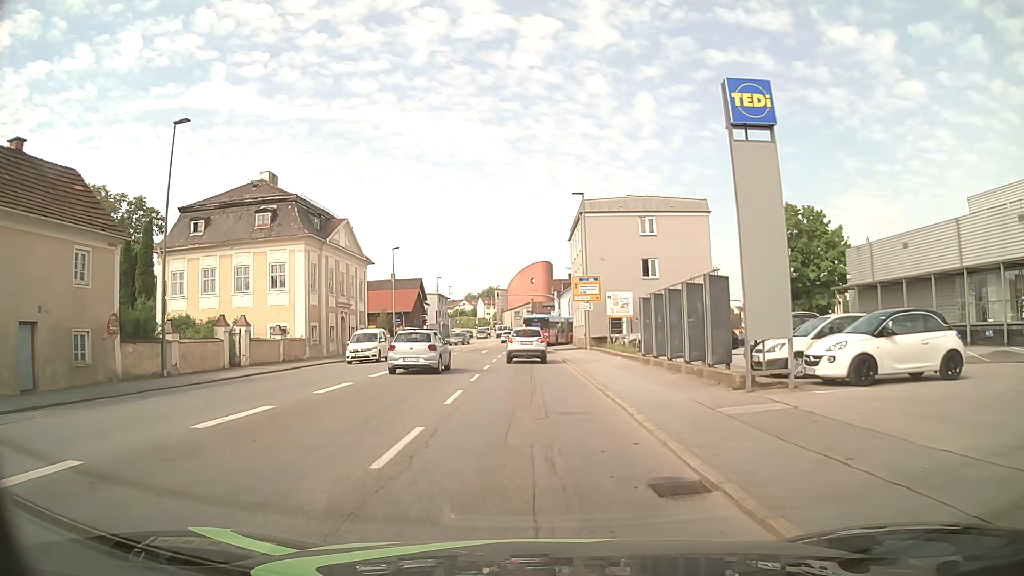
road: tertiary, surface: asphalt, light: Day
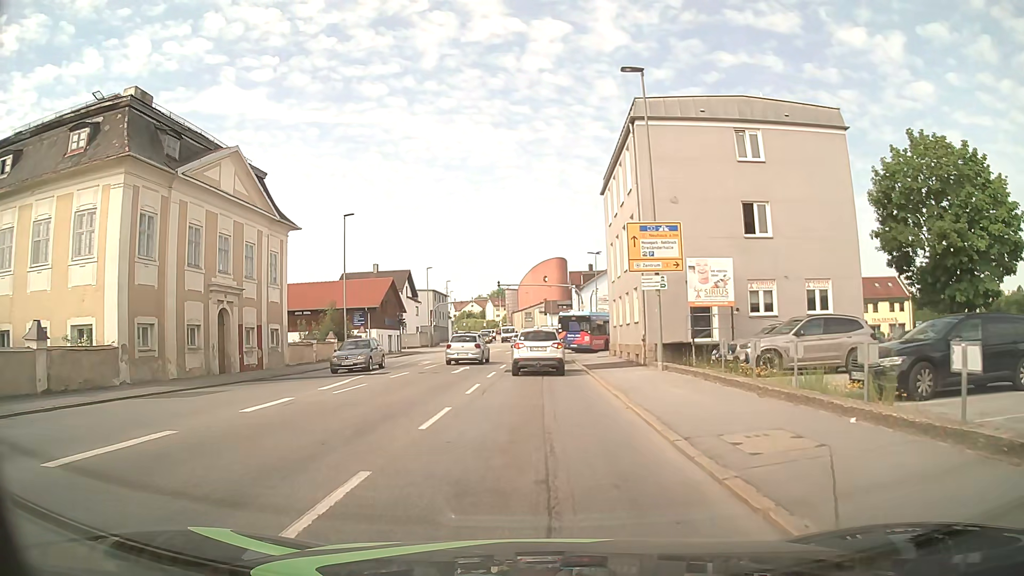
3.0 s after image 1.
(-0.4, +21.3) m; -2°
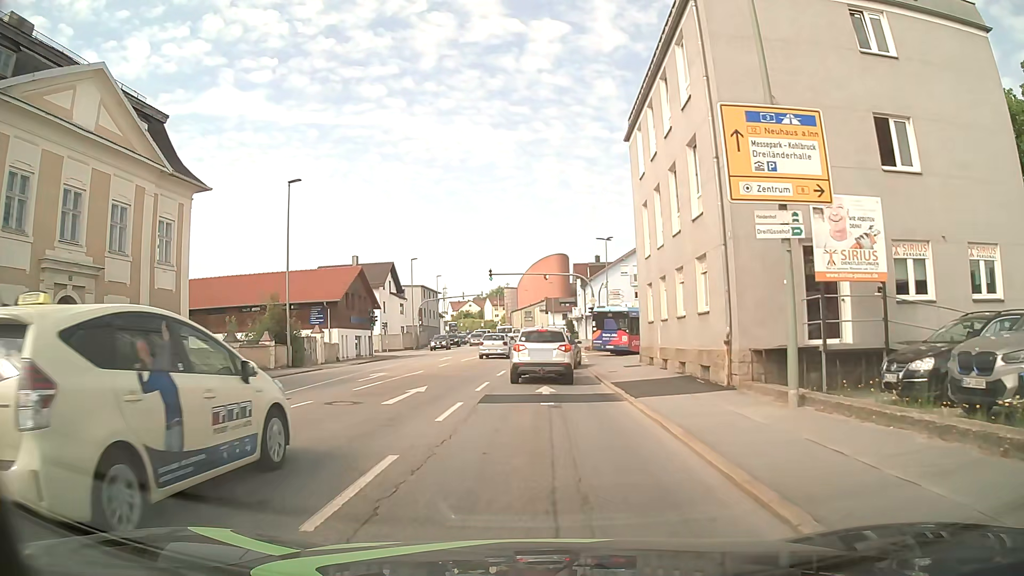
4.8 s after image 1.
(0.0, +11.2) m; 0°
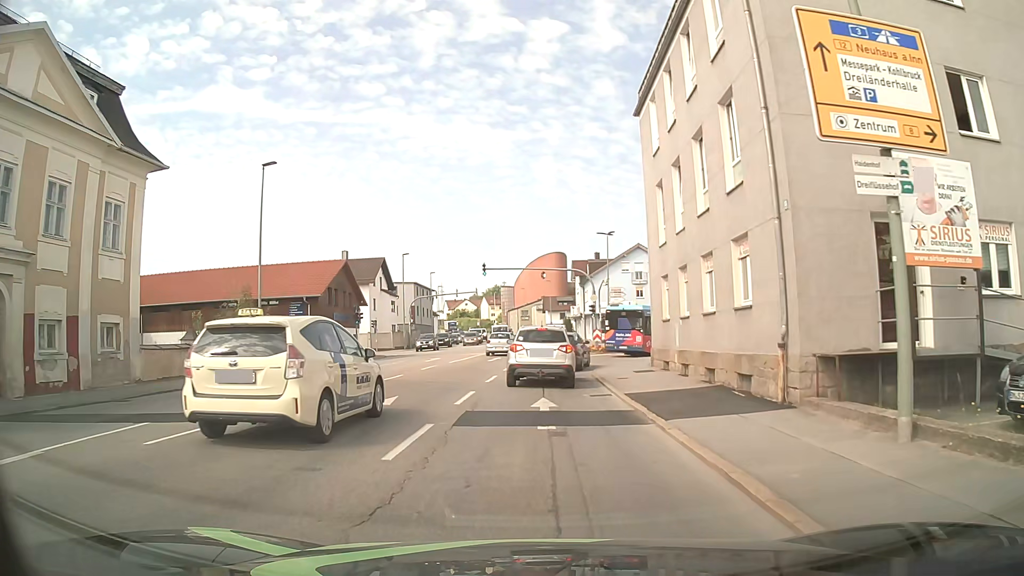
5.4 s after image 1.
(0.0, +3.5) m; 0°
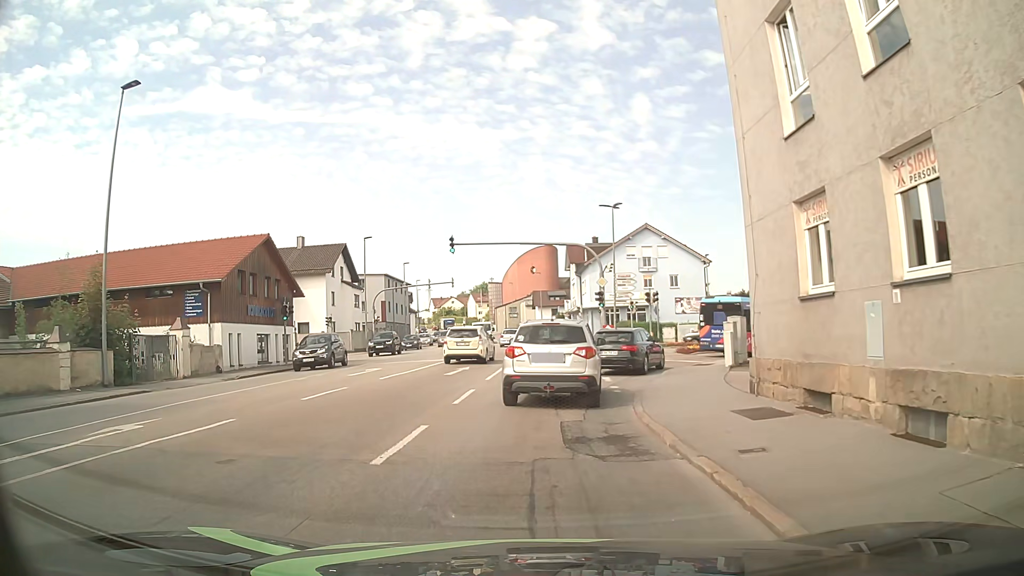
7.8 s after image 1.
(+0.1, +12.4) m; +1°
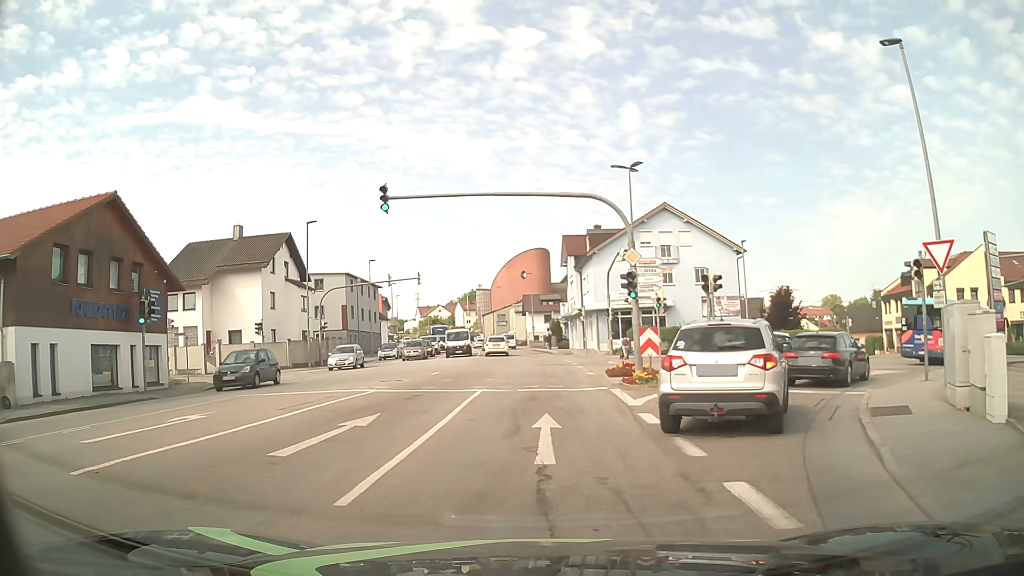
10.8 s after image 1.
(+0.1, +13.7) m; 0°
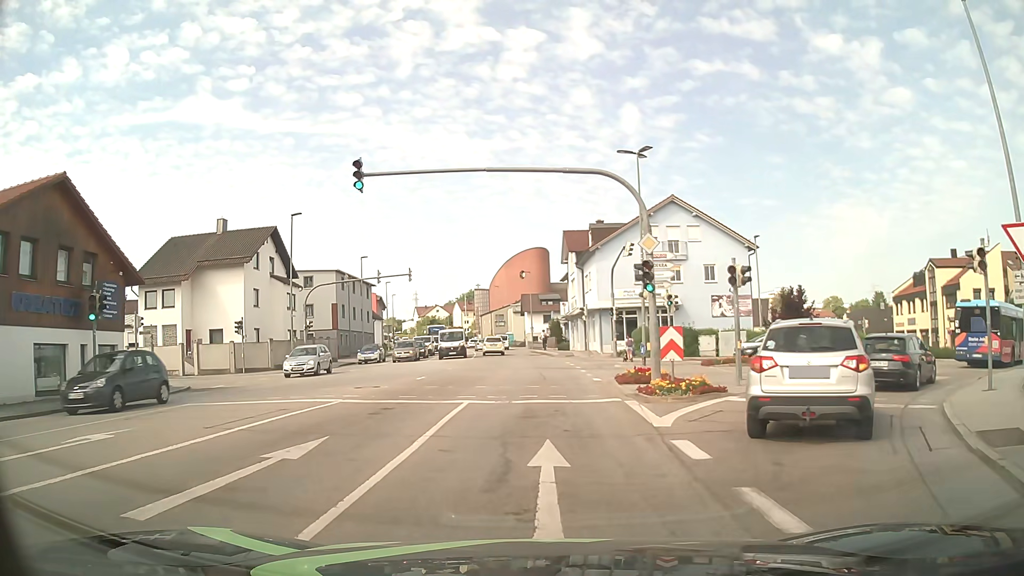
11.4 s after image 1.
(0.0, +3.2) m; 0°
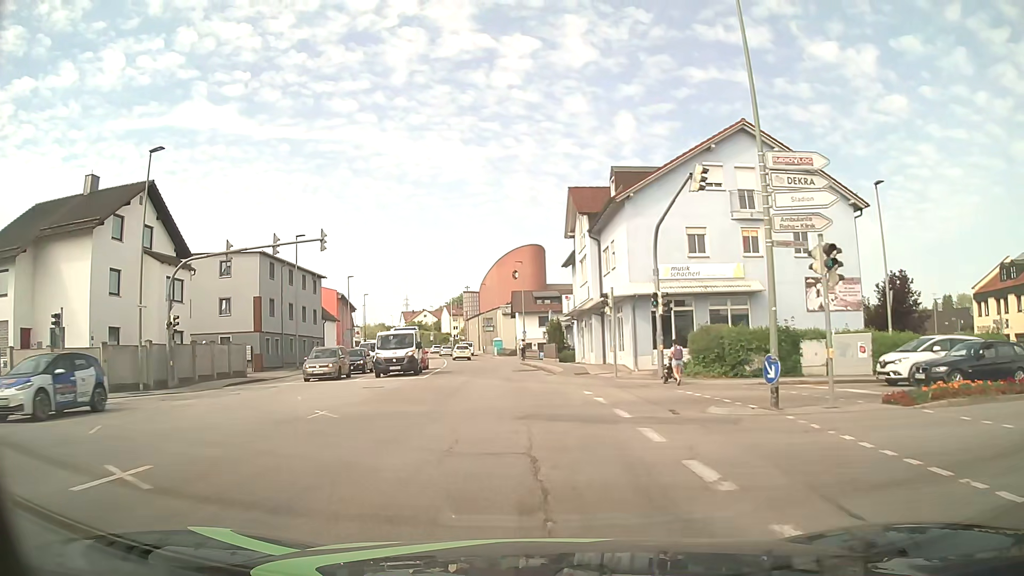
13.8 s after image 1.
(+0.2, +18.6) m; +1°
(0, +10) (0, +20) (-1, +30) (-2, +40) (-3, +50) (-5, +60) (-6, +70) (-8, +80) (-10, +89) (-12, +99) m
